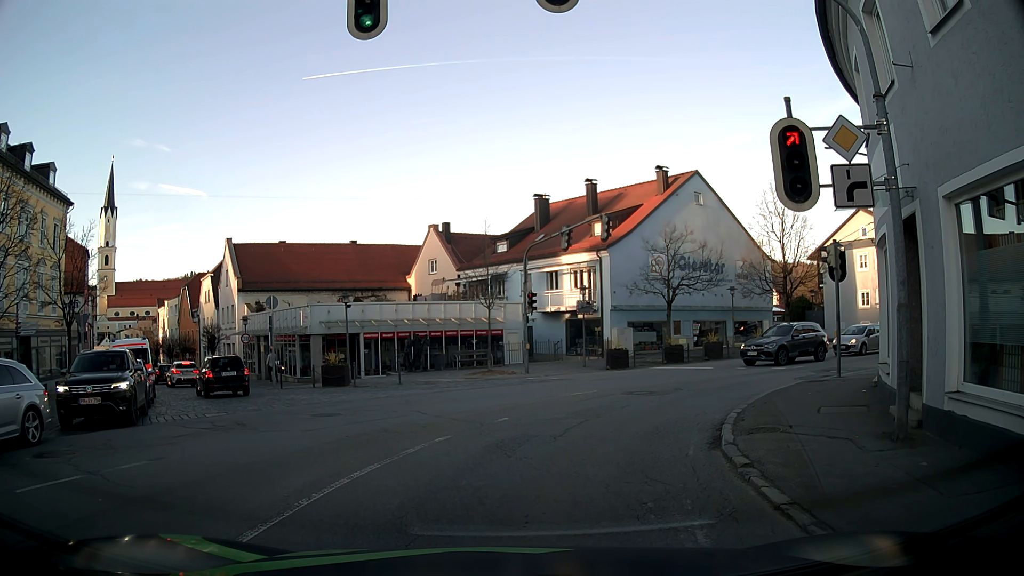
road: tertiary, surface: asphalt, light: Day
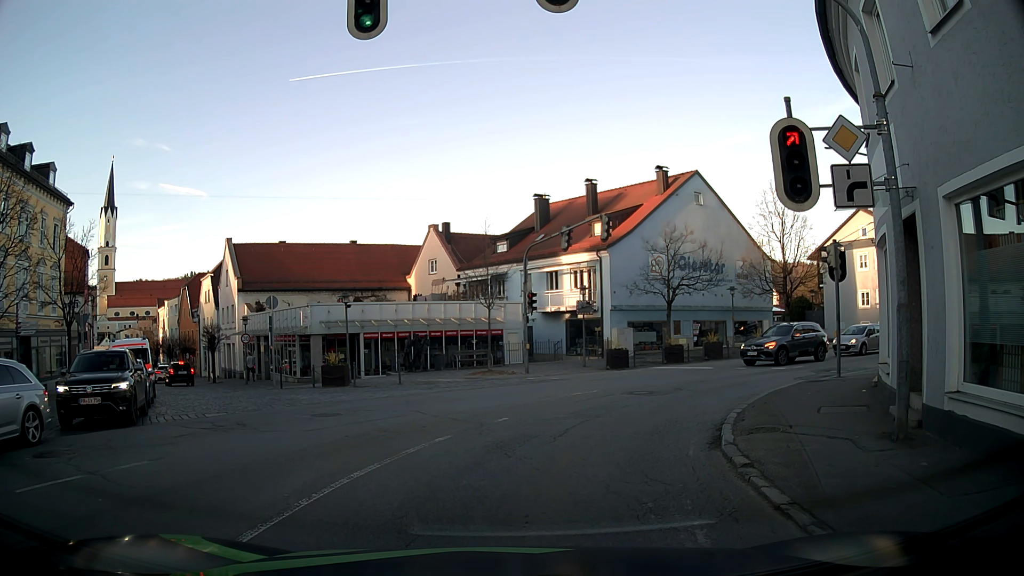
(0.0, 0.0) m; 0°
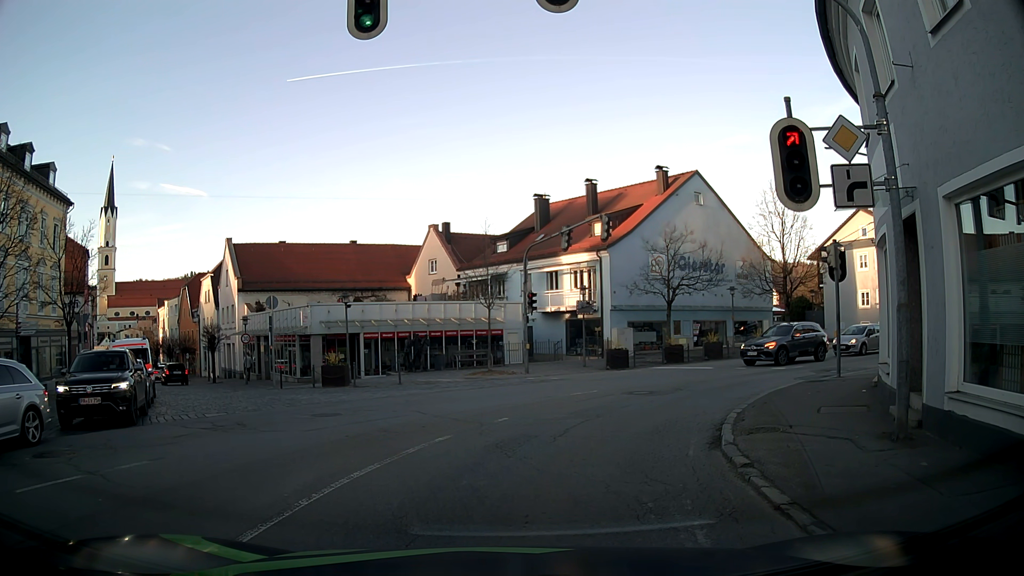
(0.0, 0.0) m; 0°
